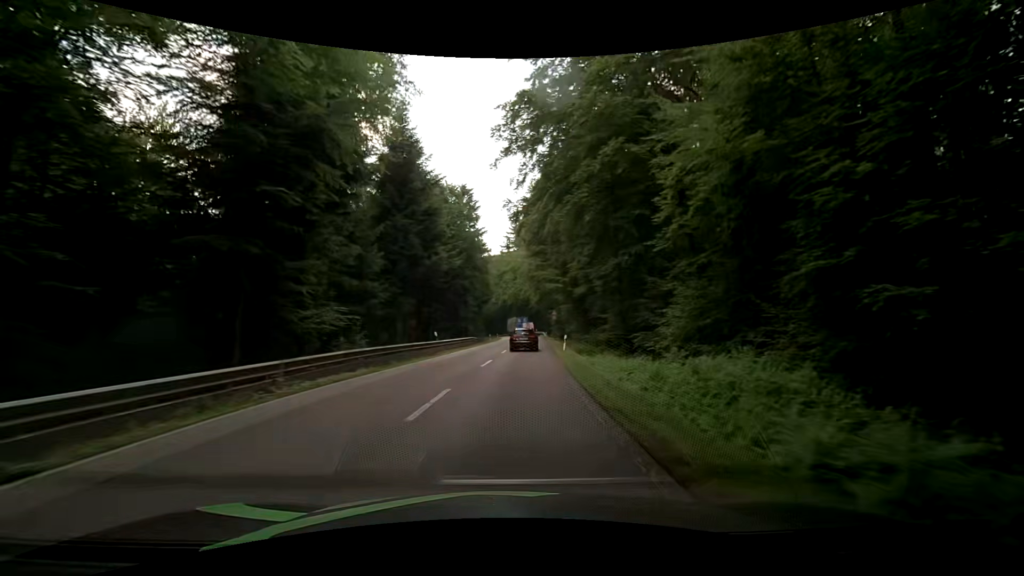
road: secondary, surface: asphalt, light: Day
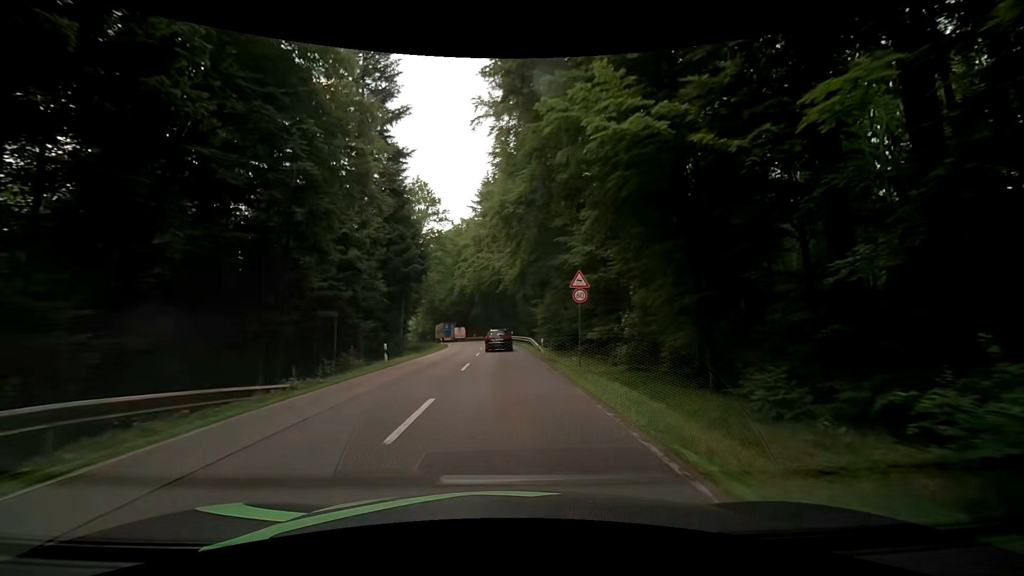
(+1.3, +45.6) m; +4°
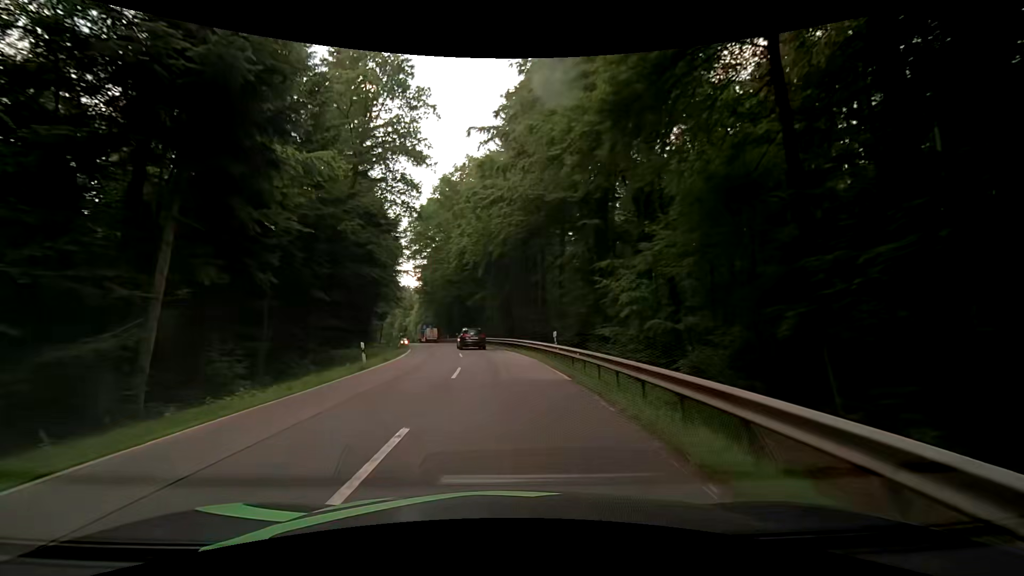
(-0.9, +36.5) m; -2°
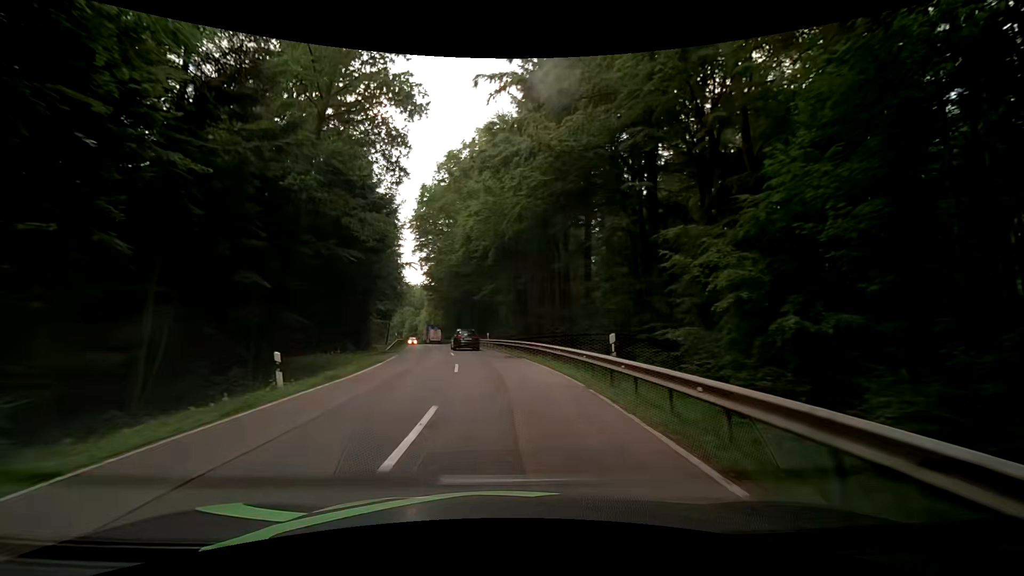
(-0.3, +9.1) m; -3°
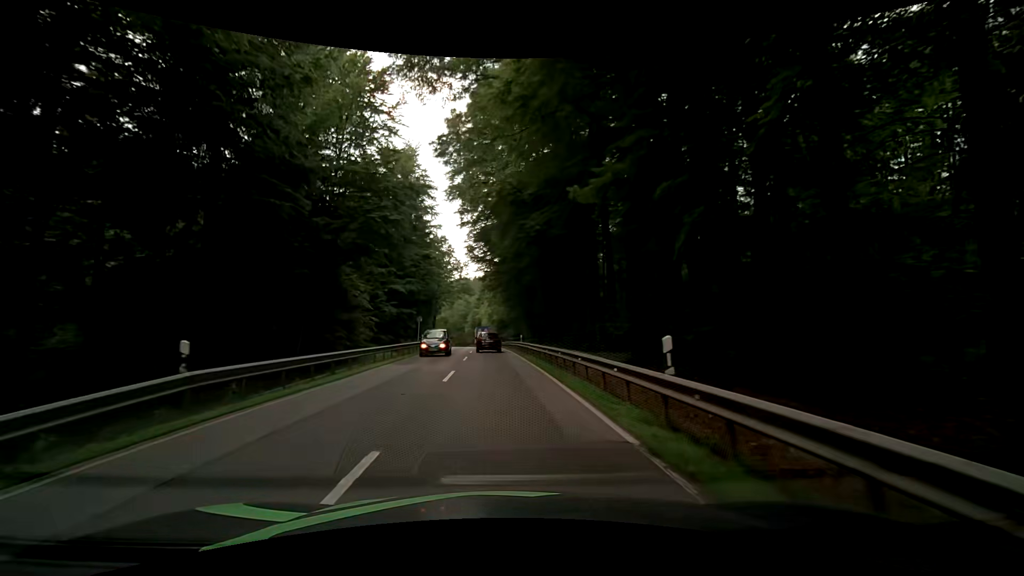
(-2.2, +36.5) m; -8°
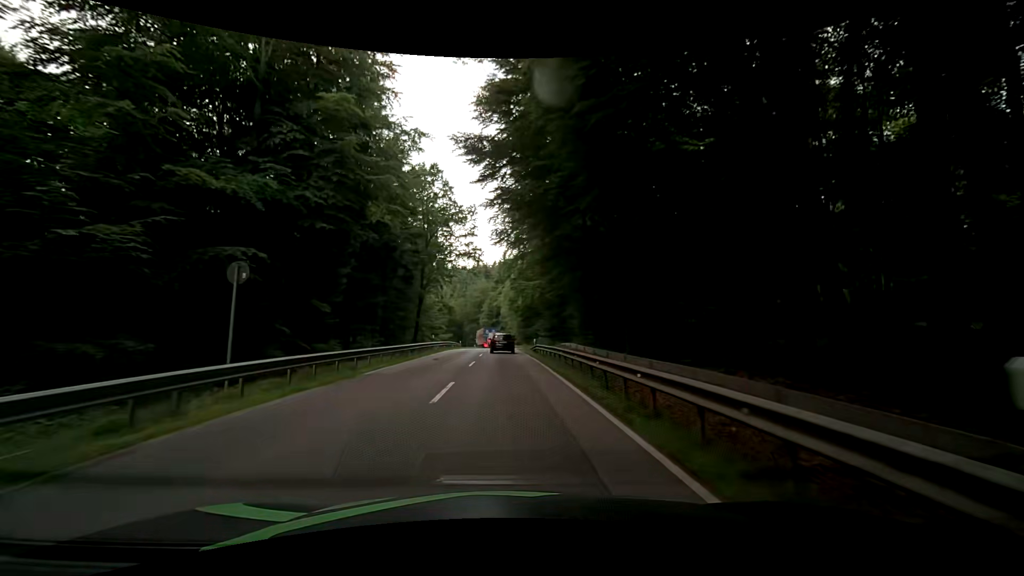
(-1.5, +37.0) m; -2°
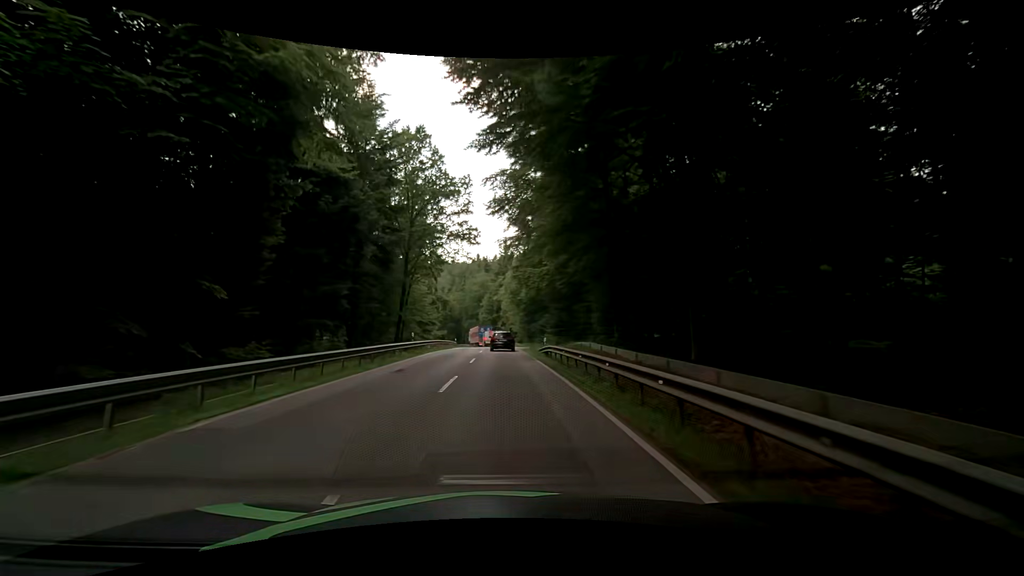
(-0.2, +9.3) m; 0°
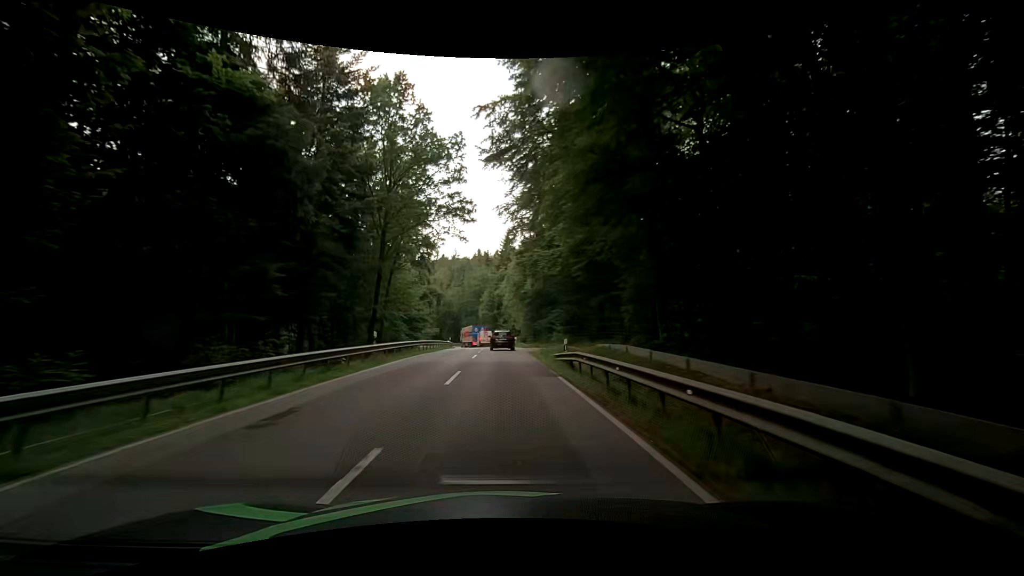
(0.0, +9.3) m; -1°
(0, +10) (0, +20) (0, +30) (0, +40) (-1, +50) (-1, +60) (-2, +70) (-3, +80) (-4, +90) (-6, +100) m
